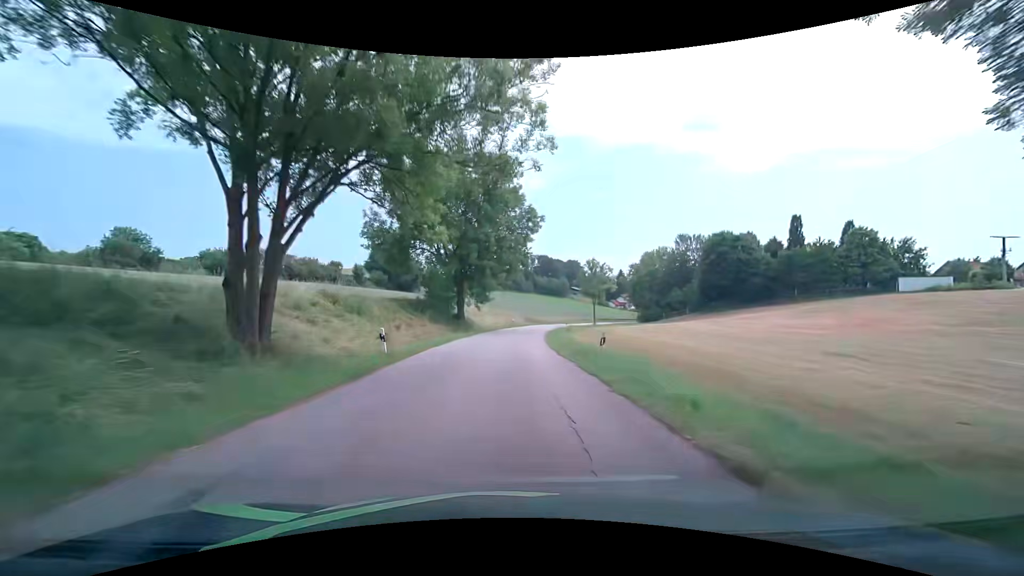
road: tertiary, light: Day
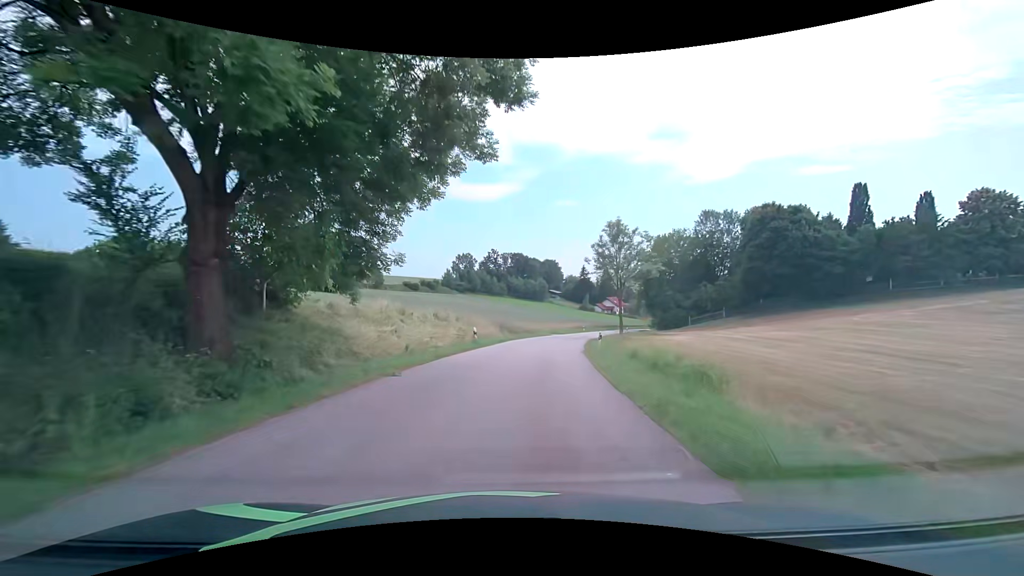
(+1.1, +37.8) m; +4°
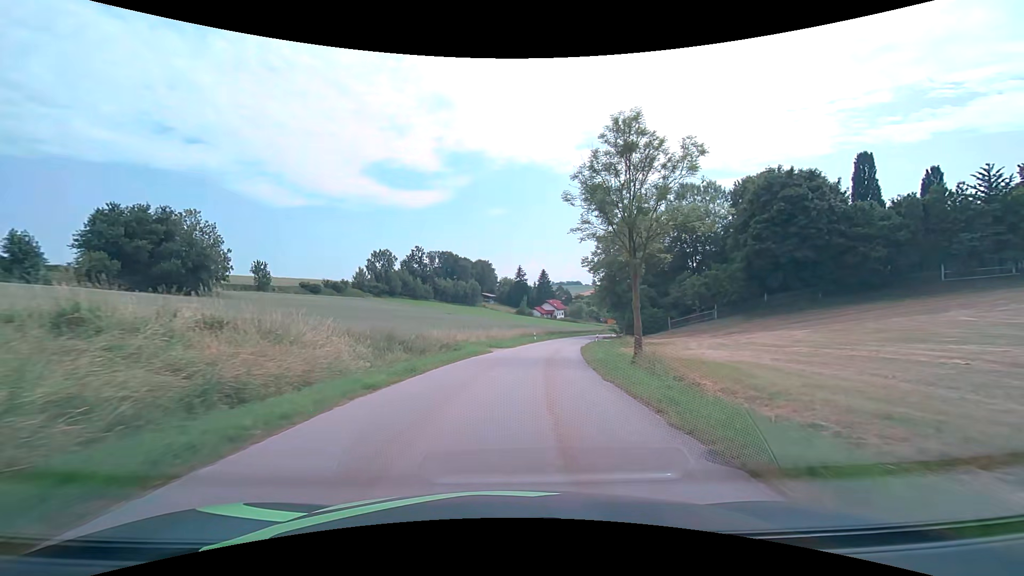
(+1.6, +27.0) m; +8°
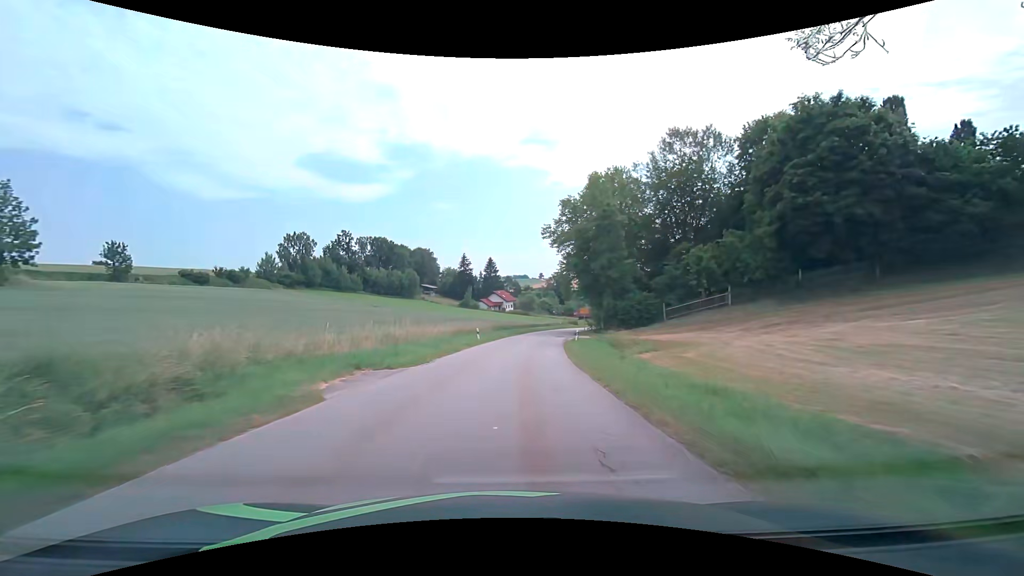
(+1.4, +22.0) m; +6°
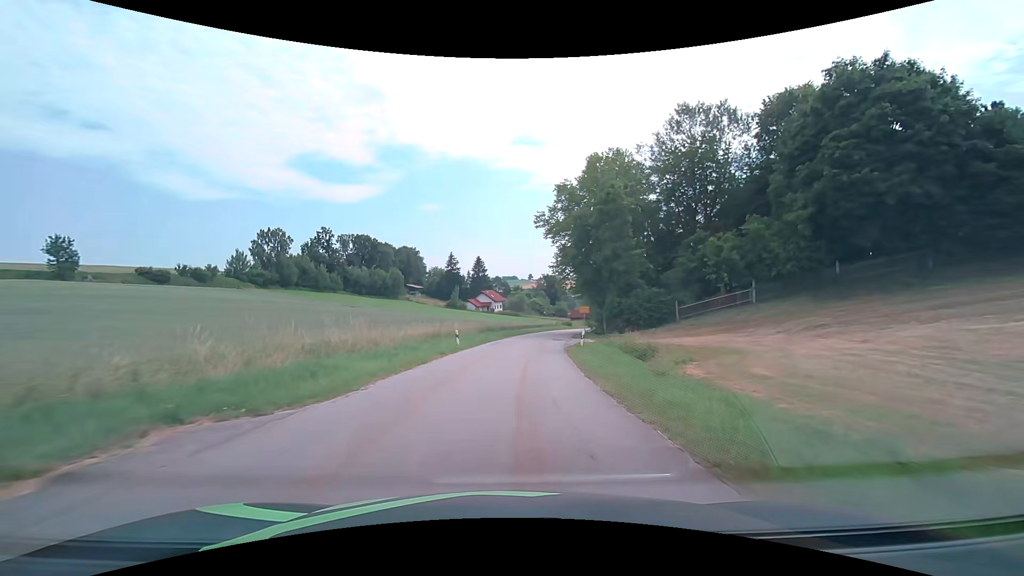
(+0.1, +7.5) m; 0°
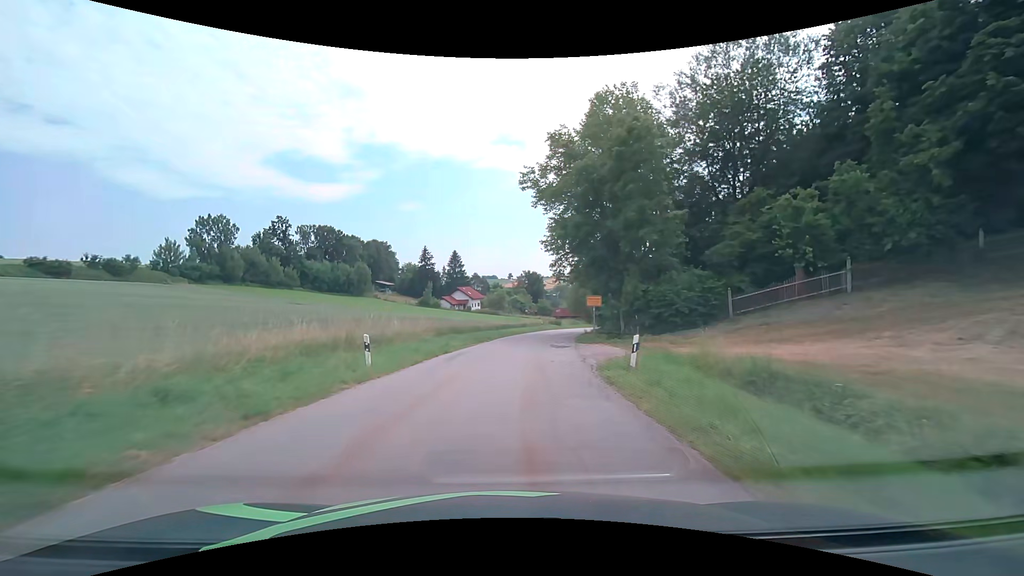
(+0.5, +15.1) m; +3°
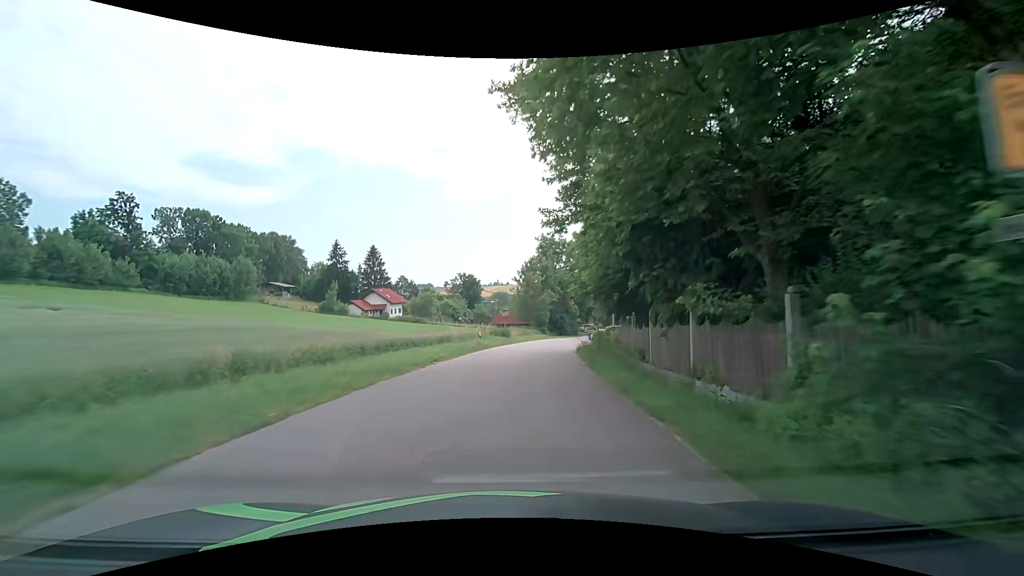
(+1.9, +29.9) m; +8°
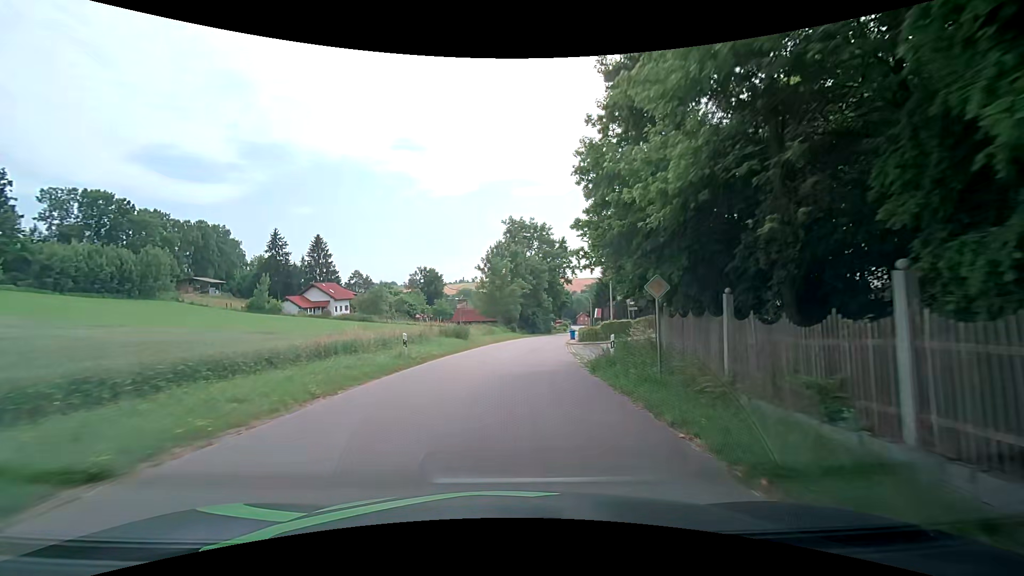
(+0.4, +15.0) m; +3°
(0, +10) (+1, +20) (+2, +30) (+3, +40) (+4, +50) (+5, +60) (+6, +70) (+8, +80) (+10, +89) (+12, +99) m
